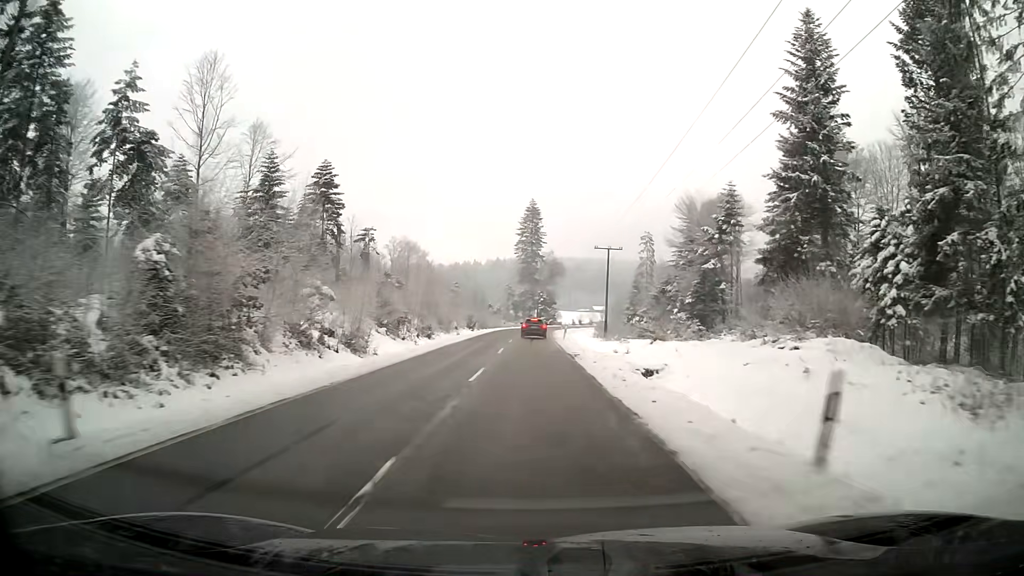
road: secondary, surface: asphalt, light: Day
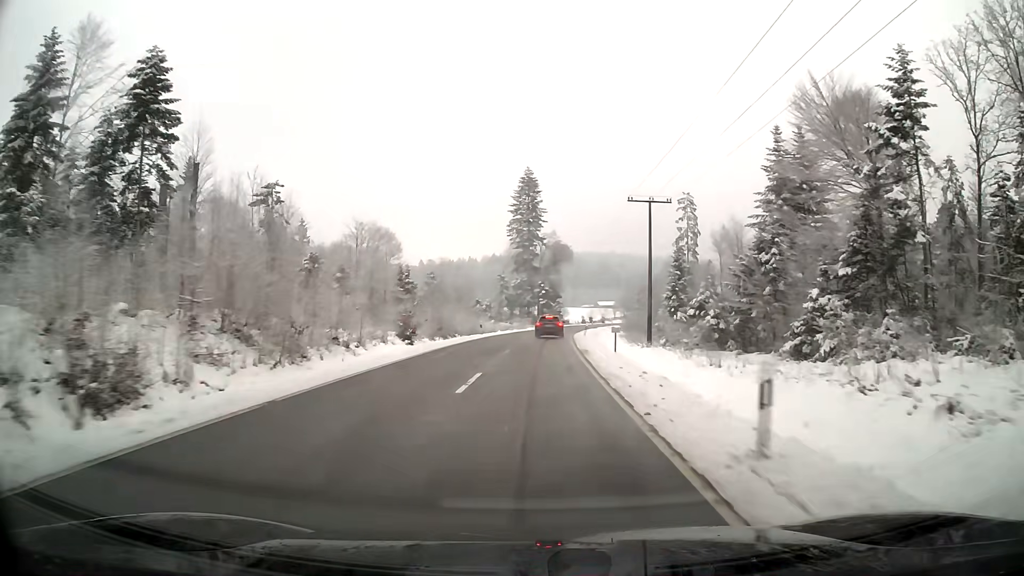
(0.0, +38.6) m; 0°
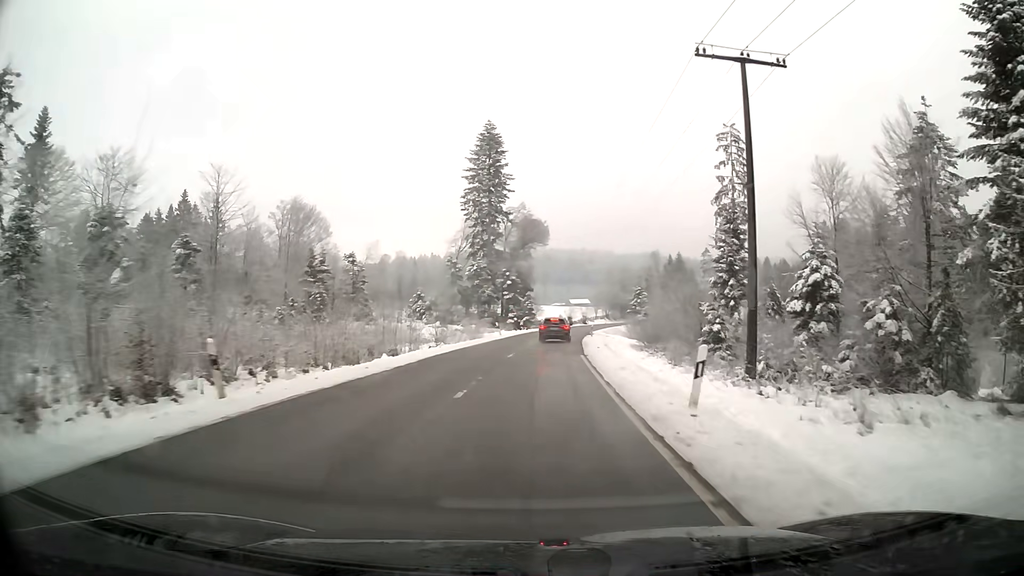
(+0.7, +37.0) m; +3°
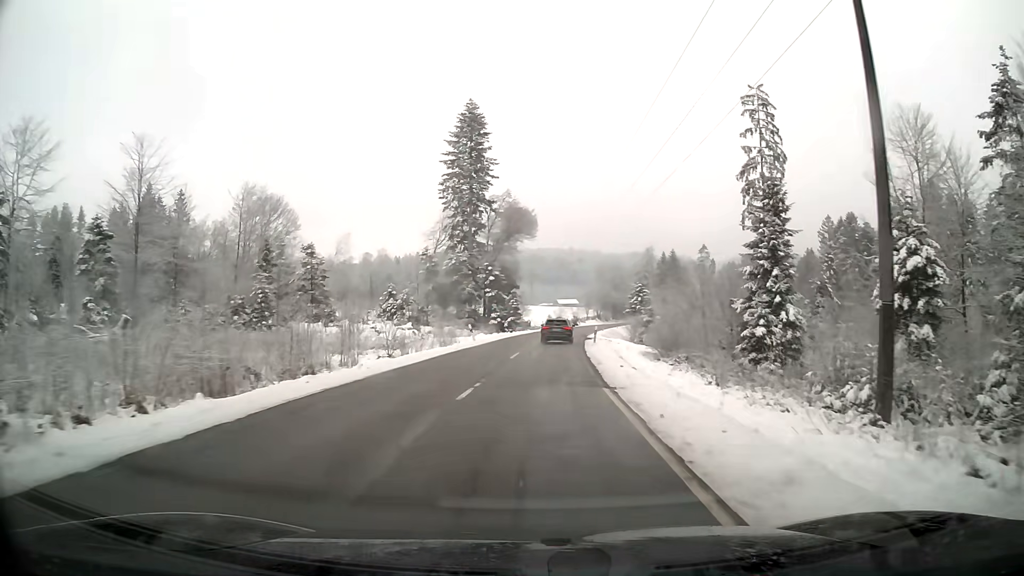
(+0.1, +12.1) m; +1°
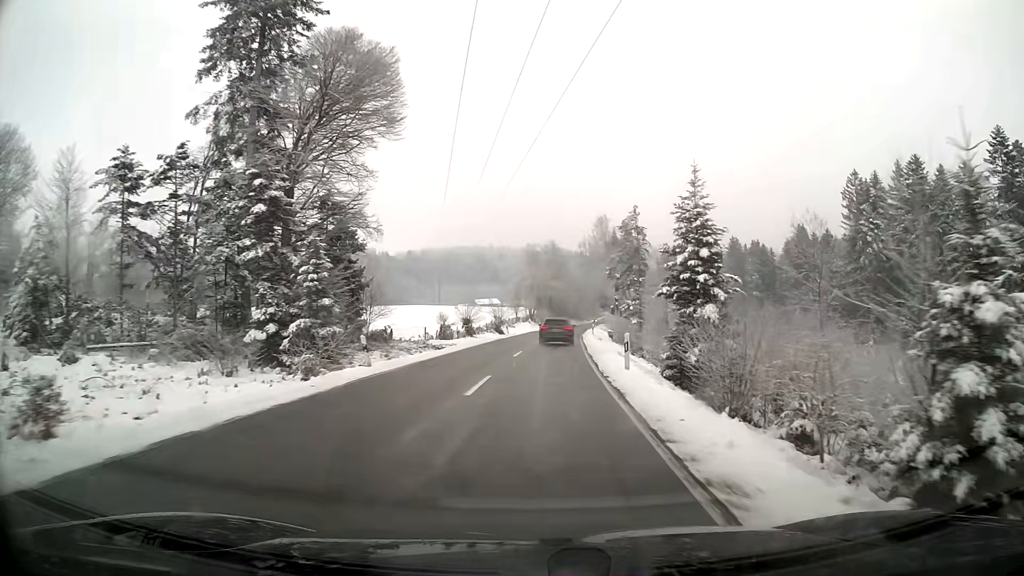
(+3.6, +60.3) m; +7°
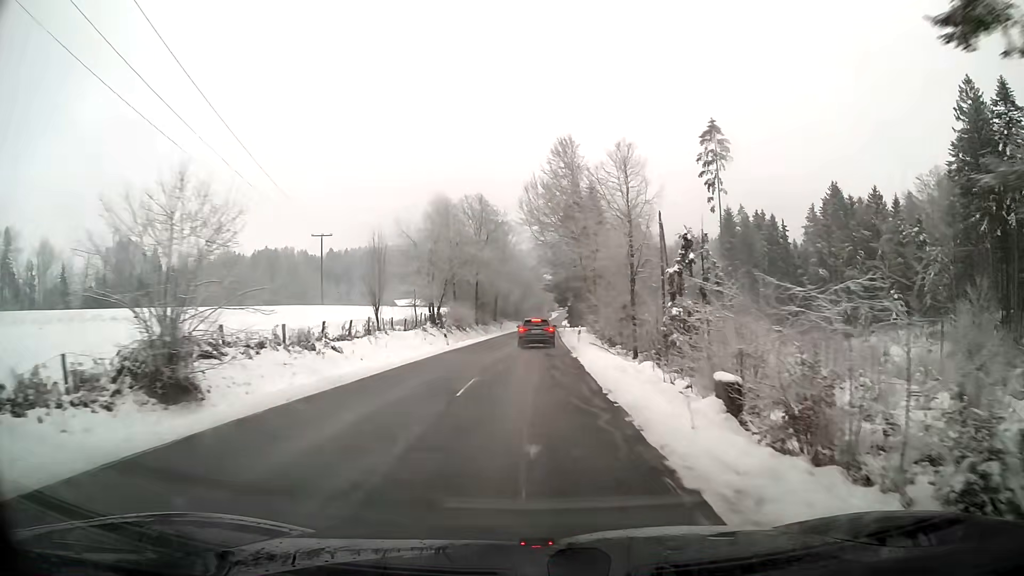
(+2.7, +61.0) m; +4°
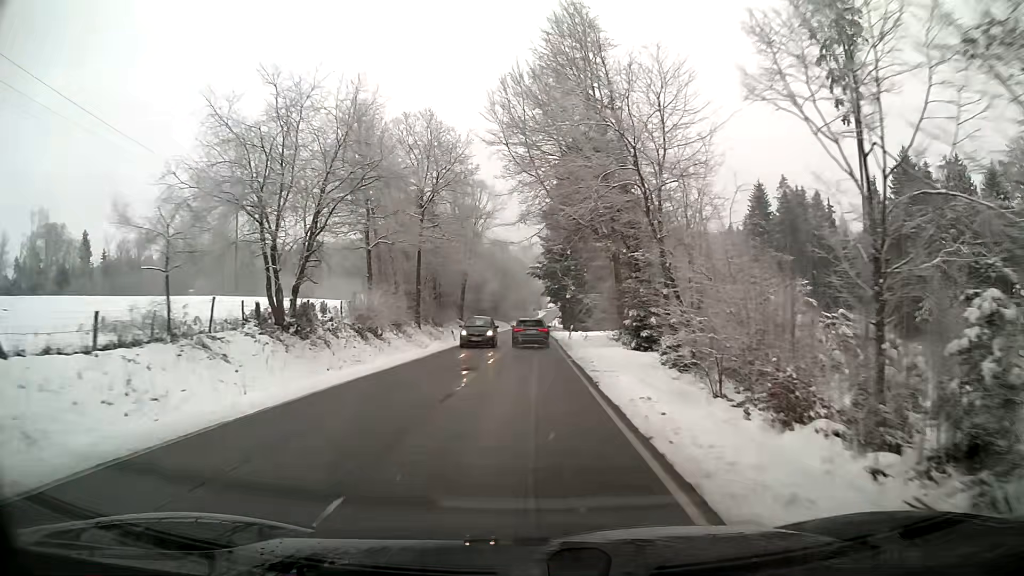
(+0.3, +35.0) m; +1°
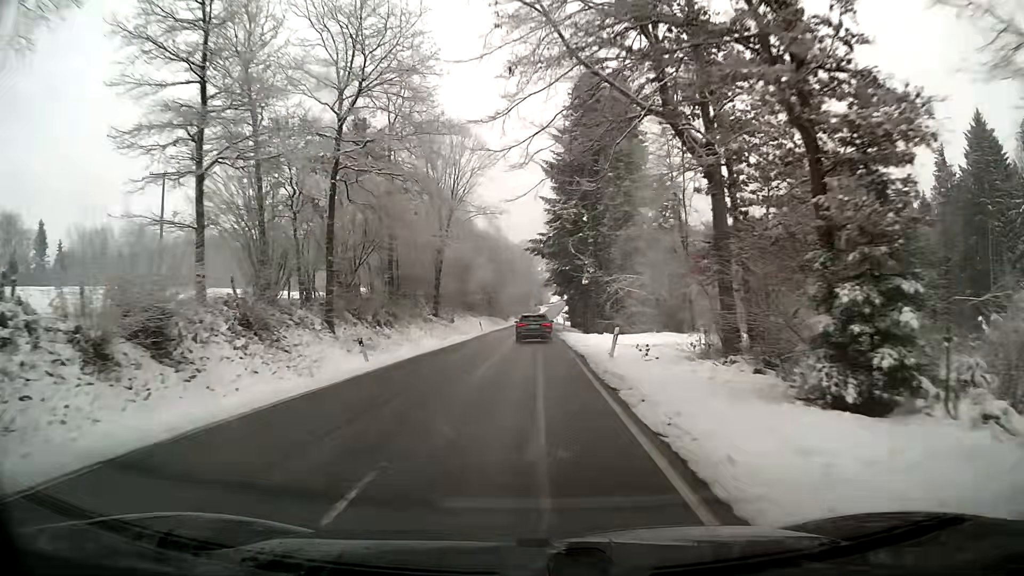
(0.0, +22.8) m; 0°
